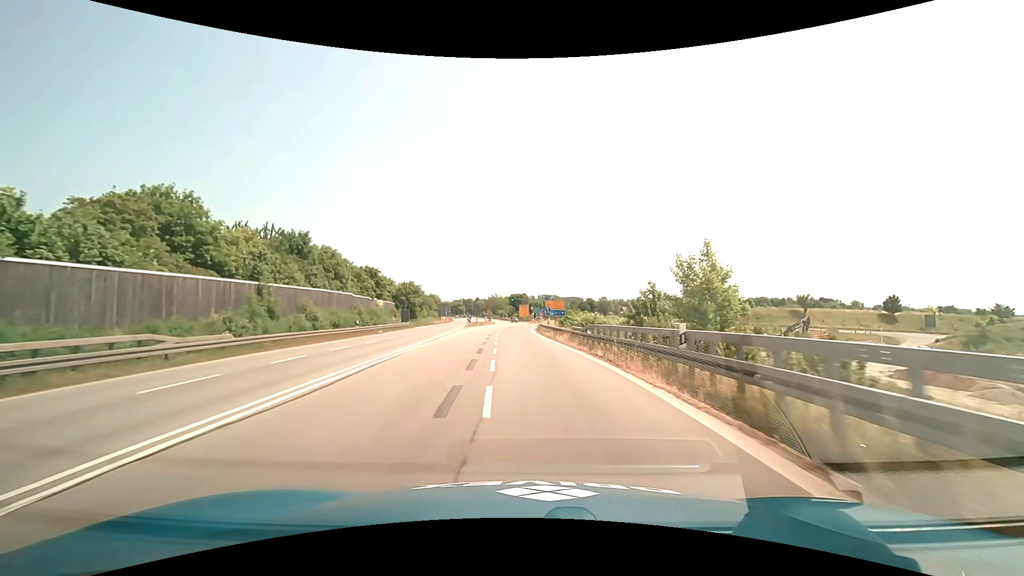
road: primary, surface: asphalt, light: Day
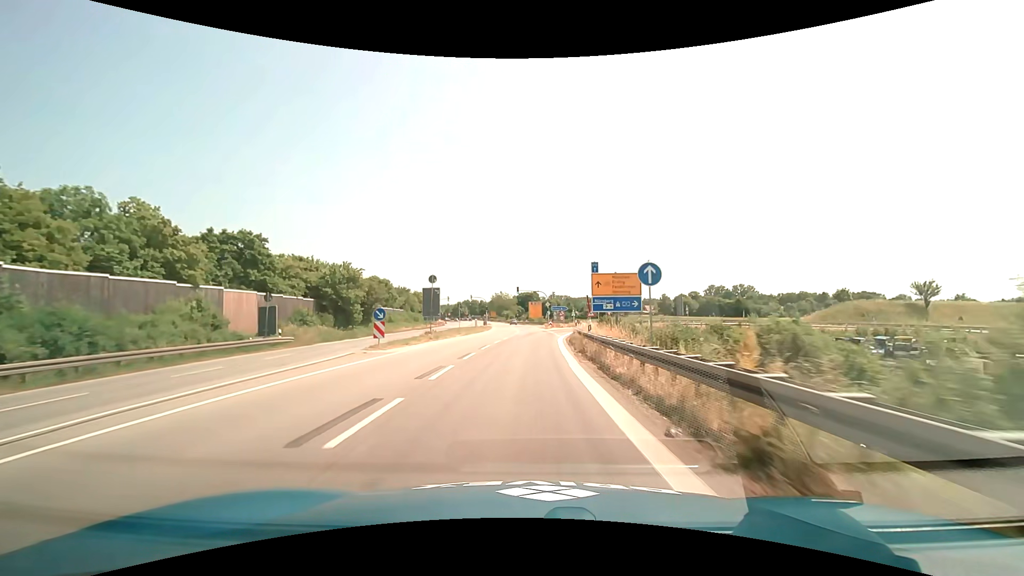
(-0.6, +43.3) m; -1°
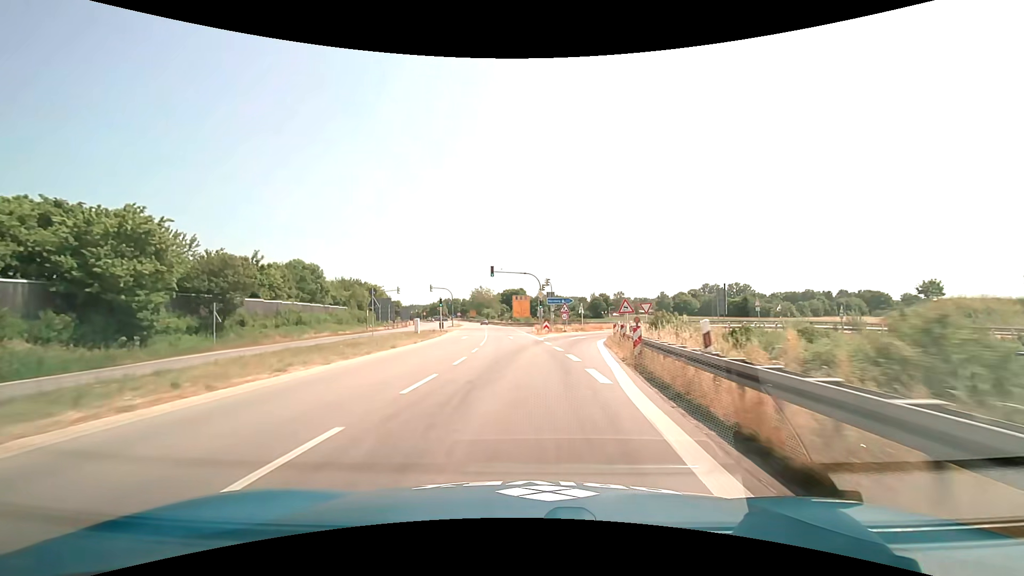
(+0.6, +32.3) m; +2°
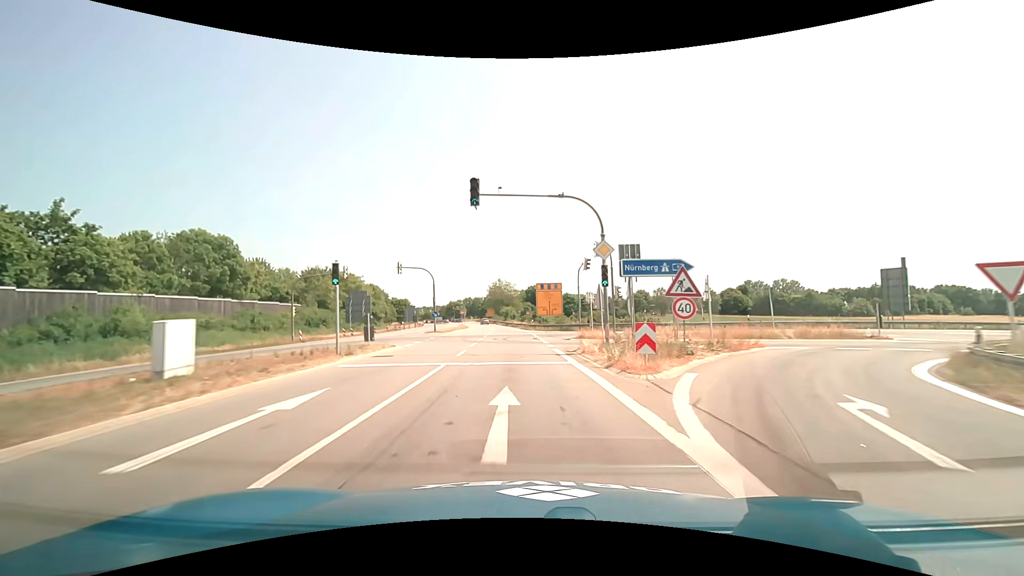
(-0.7, +32.3) m; -3°
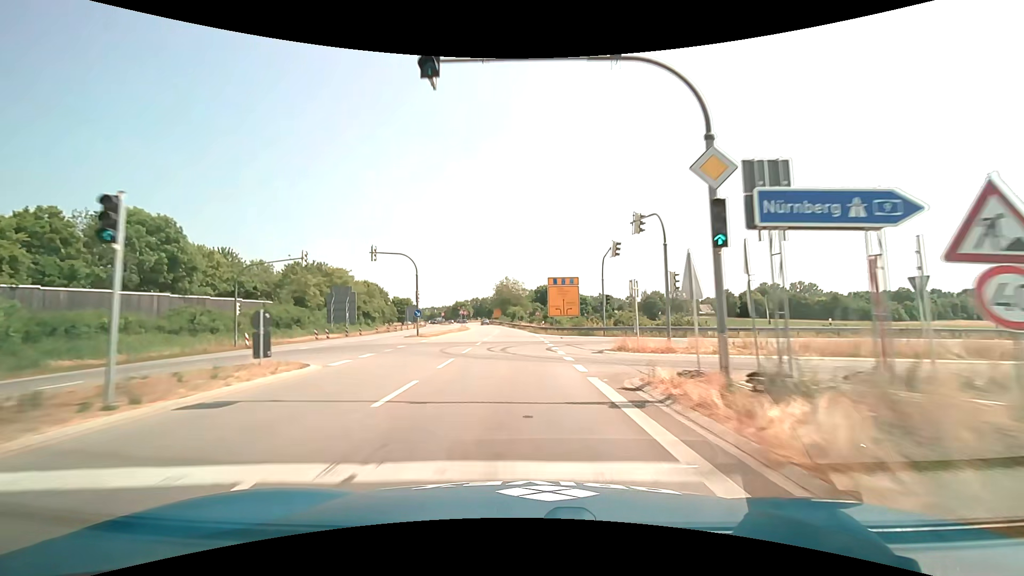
(-0.1, +10.7) m; -1°
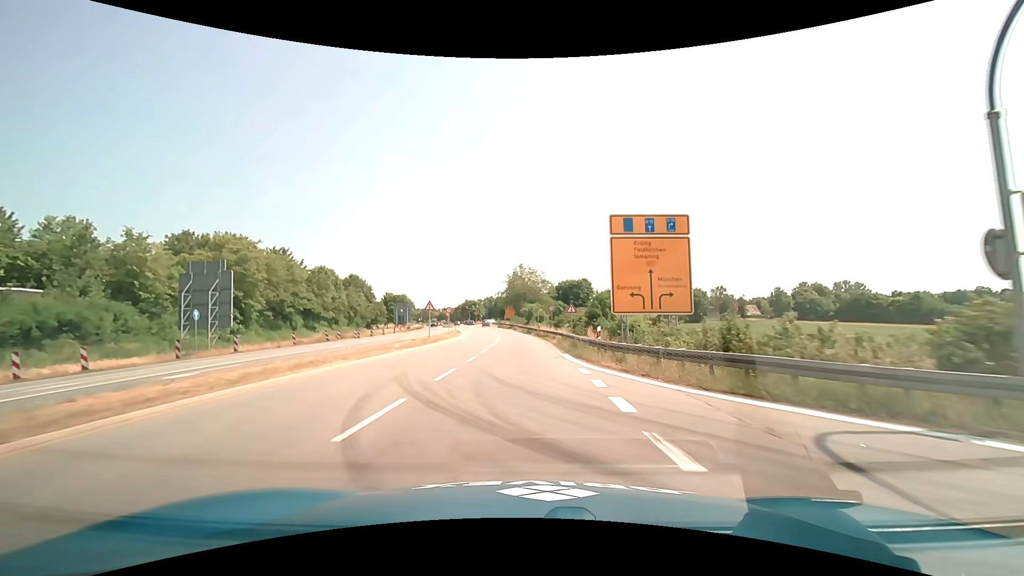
(-0.6, +32.1) m; -2°
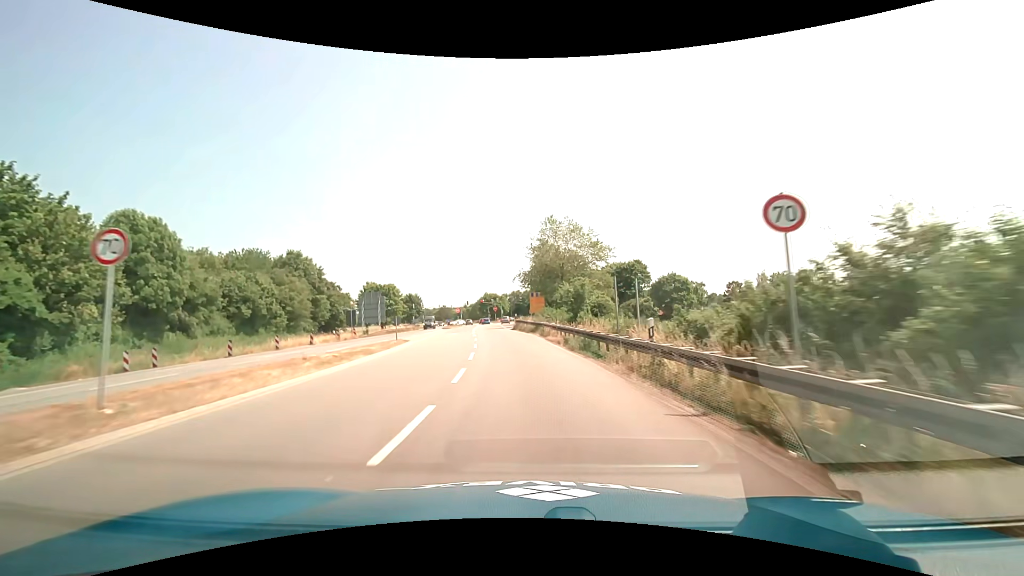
(-1.0, +43.0) m; -3°
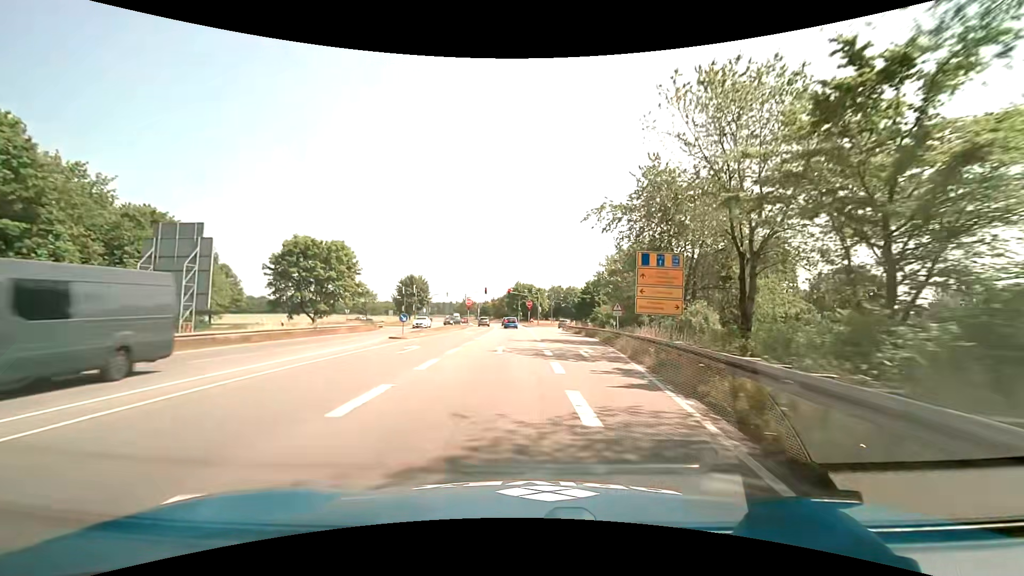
(-3.5, +51.7) m; -4°
(0, +10) (0, +20) (+1, +30) (+1, +40) (+2, +50) (+2, +60) (+3, +70) (+5, +80) (+9, +89) (+16, +96) m
